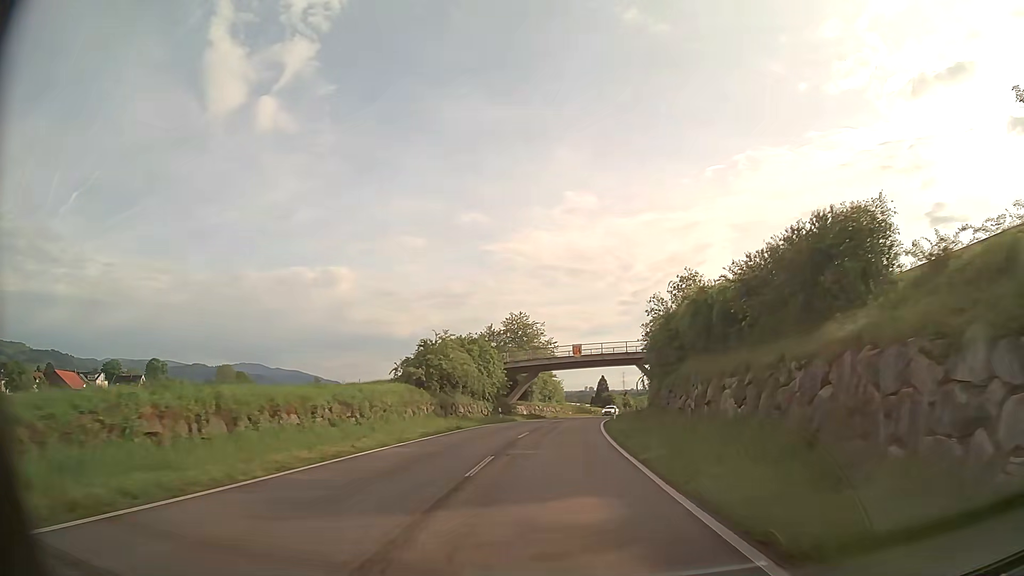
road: unclassified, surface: asphalt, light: Day
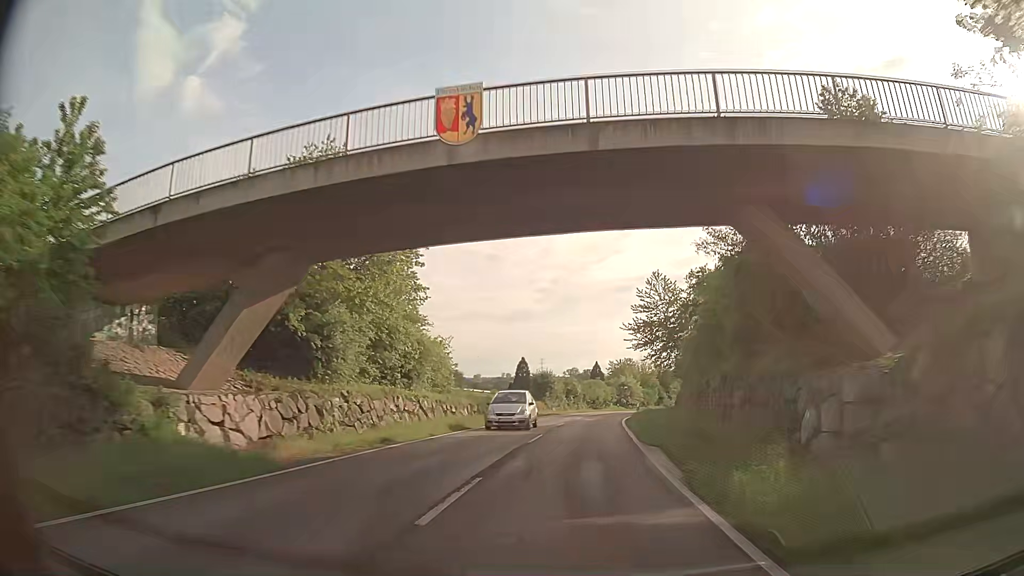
(+2.0, +52.5) m; +6°
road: residential
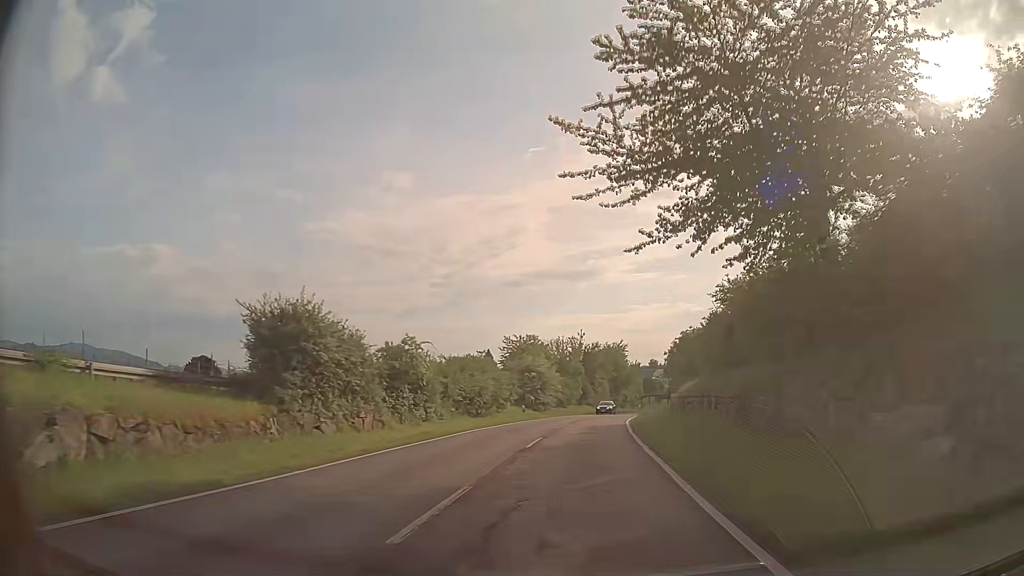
(+3.8, +48.5) m; +9°
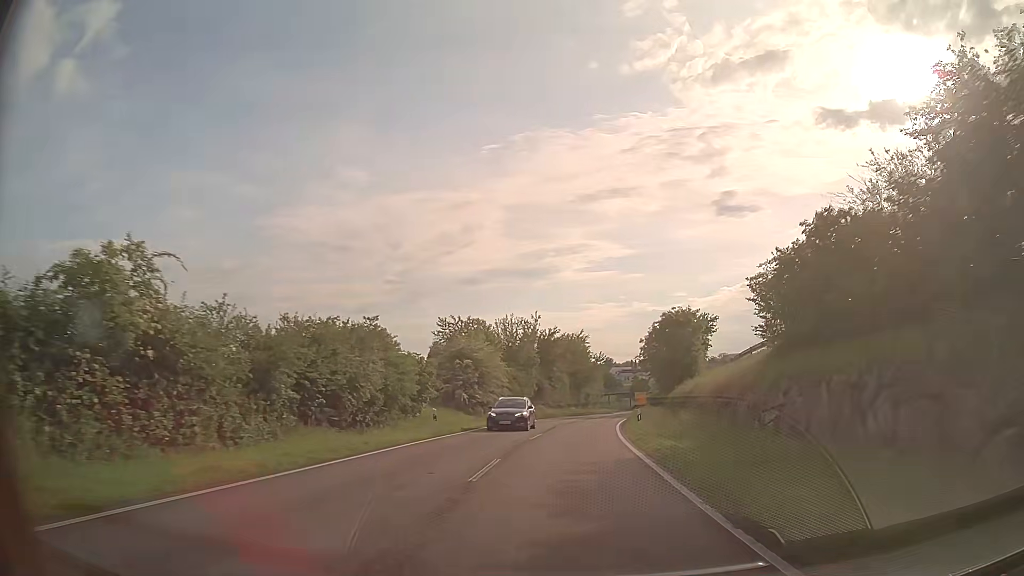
(+0.7, +19.3) m; +4°
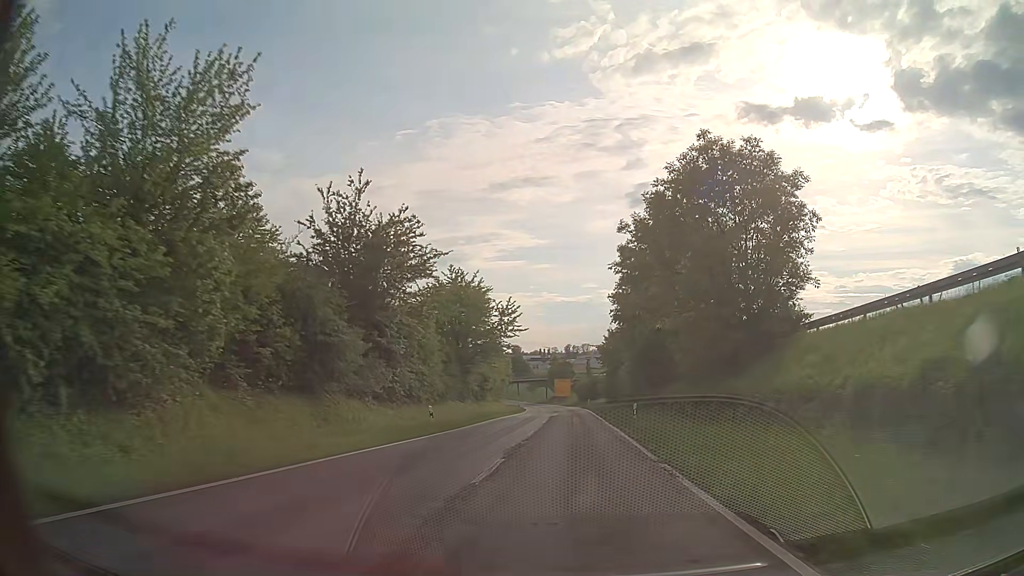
(+2.9, +48.5) m; +7°
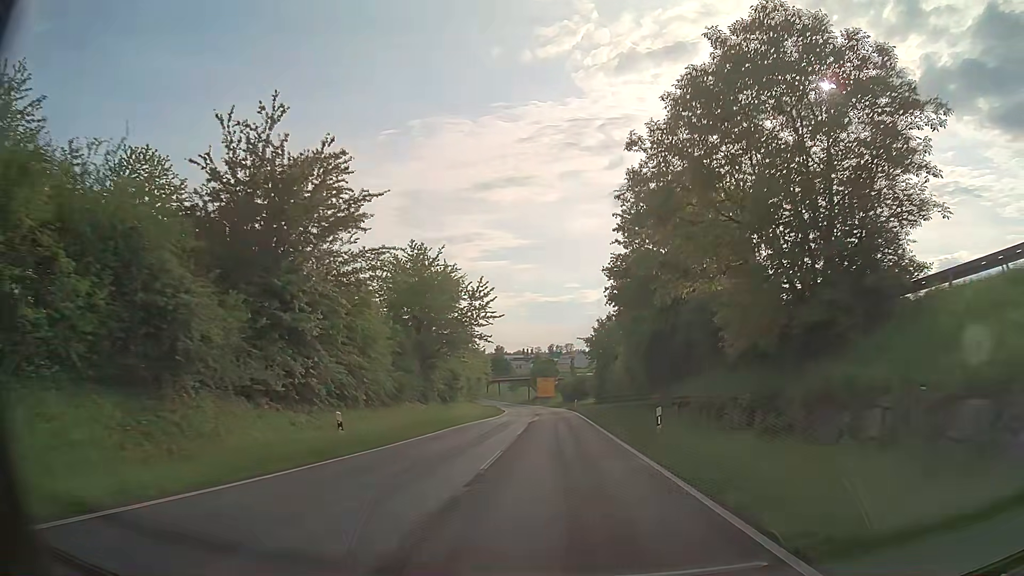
(+0.2, +9.7) m; +2°
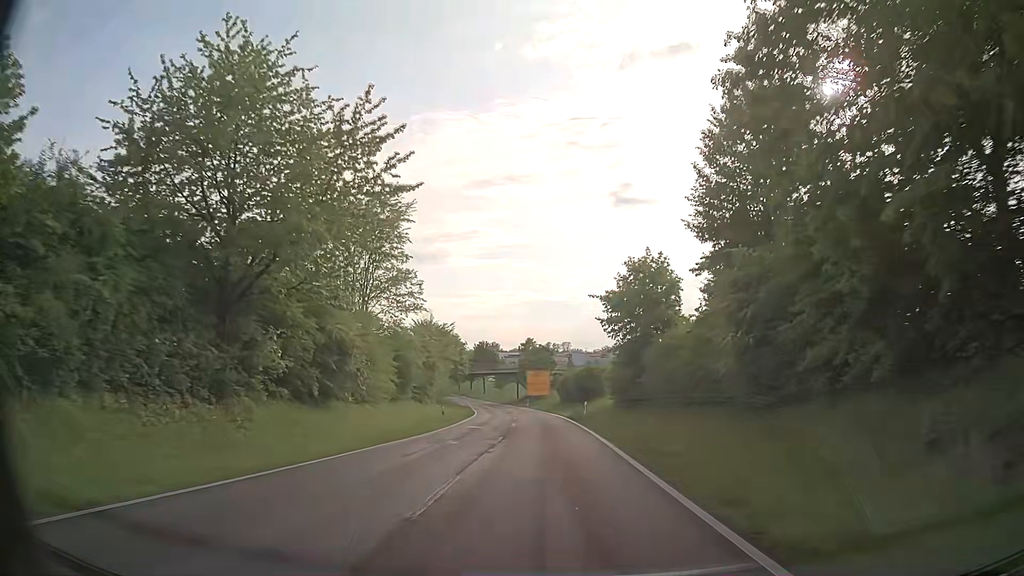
(+0.1, +29.3) m; 0°
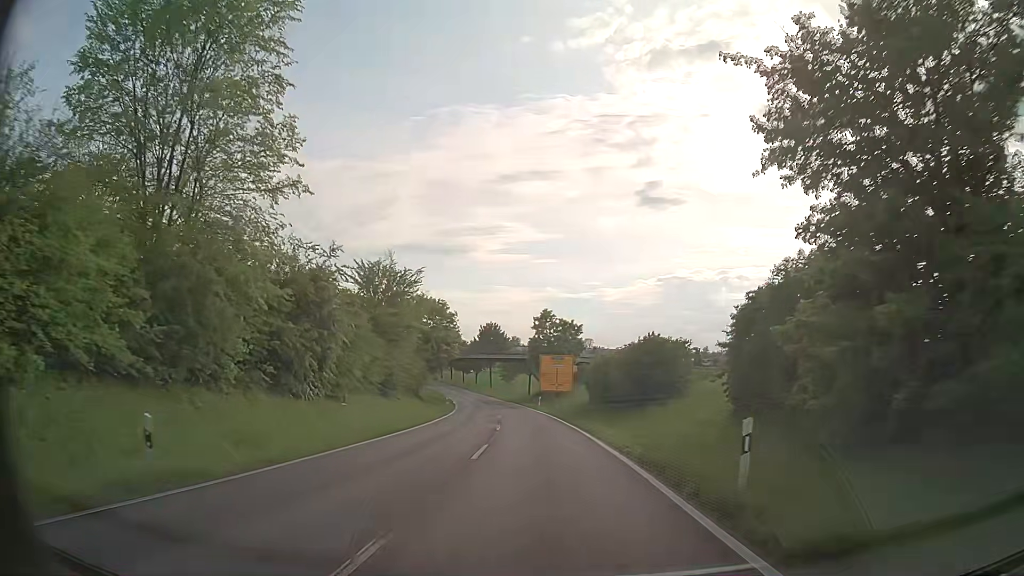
(-0.1, +29.4) m; -1°
(0, +10) (-1, +20) (-1, +30) (-2, +40) (-3, +50) (-4, +60) (-6, +70) (-7, +80) (-9, +89) (-11, +99) m
